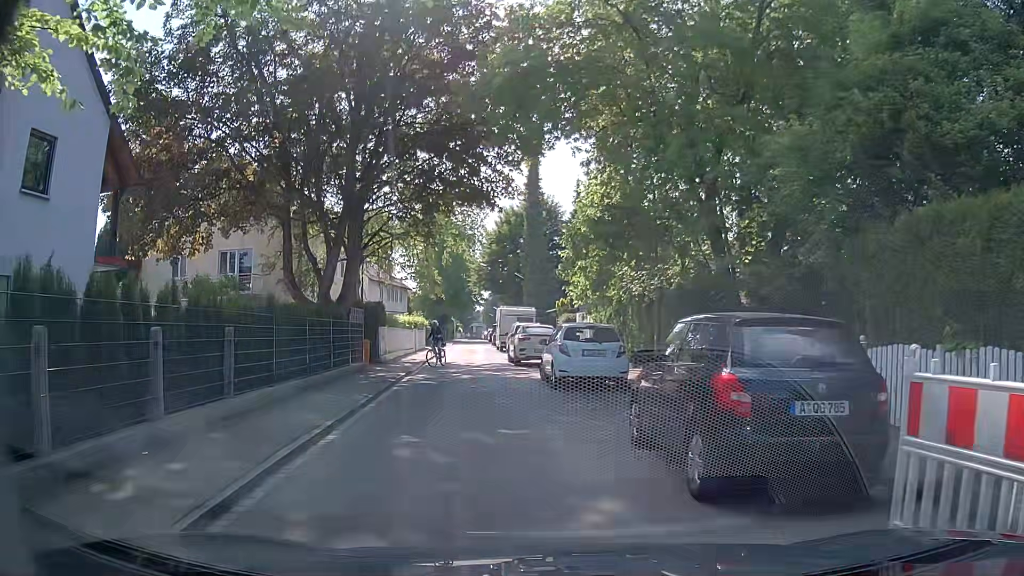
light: Day
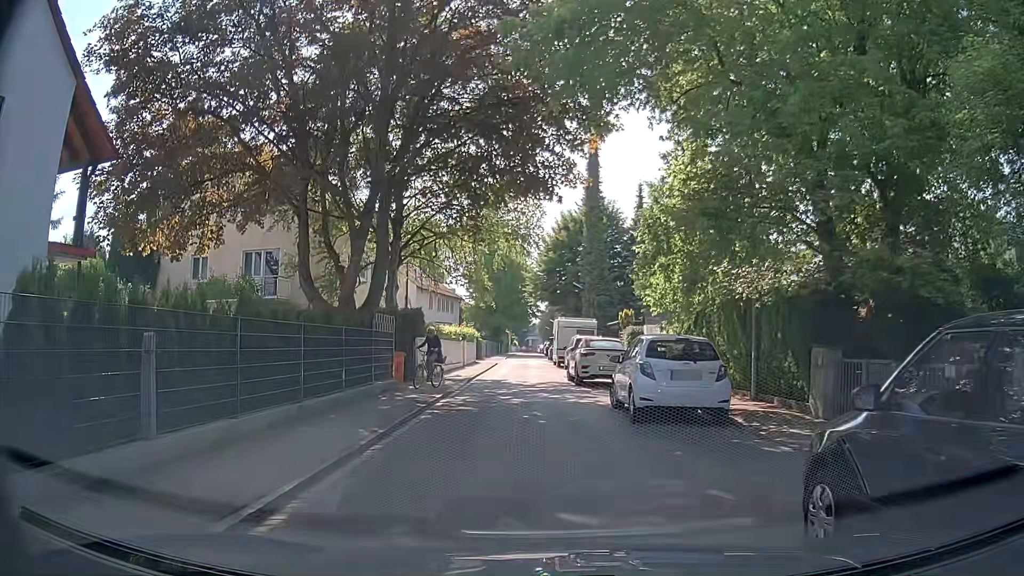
(-0.2, +3.8) m; -5°
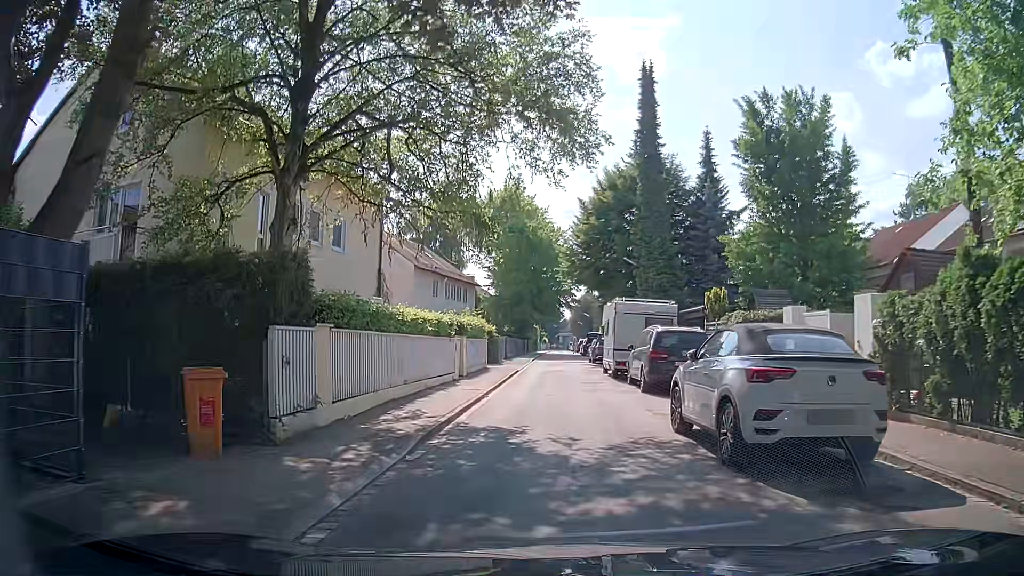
(-0.4, +14.5) m; -2°
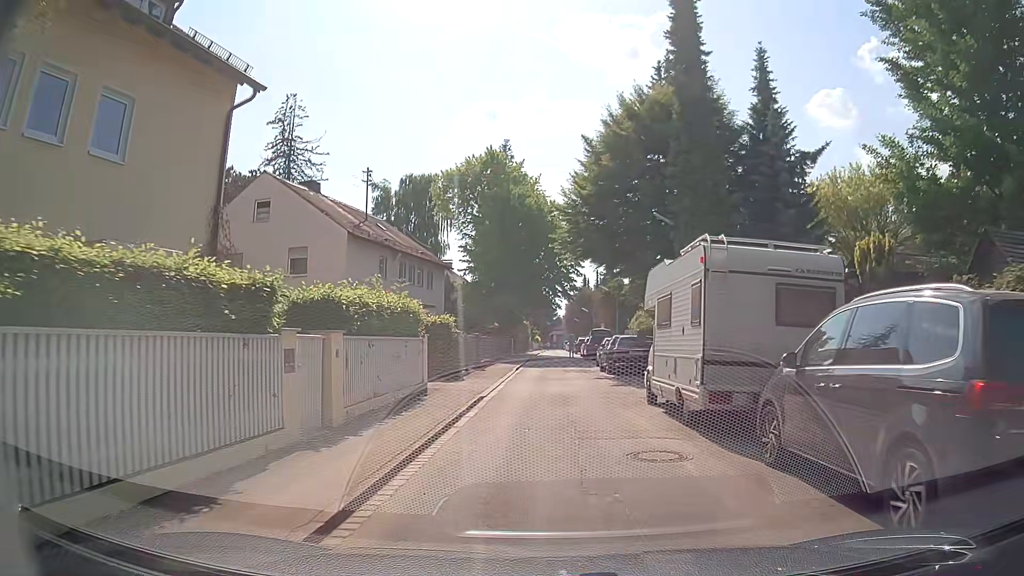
(+0.1, +13.7) m; 0°
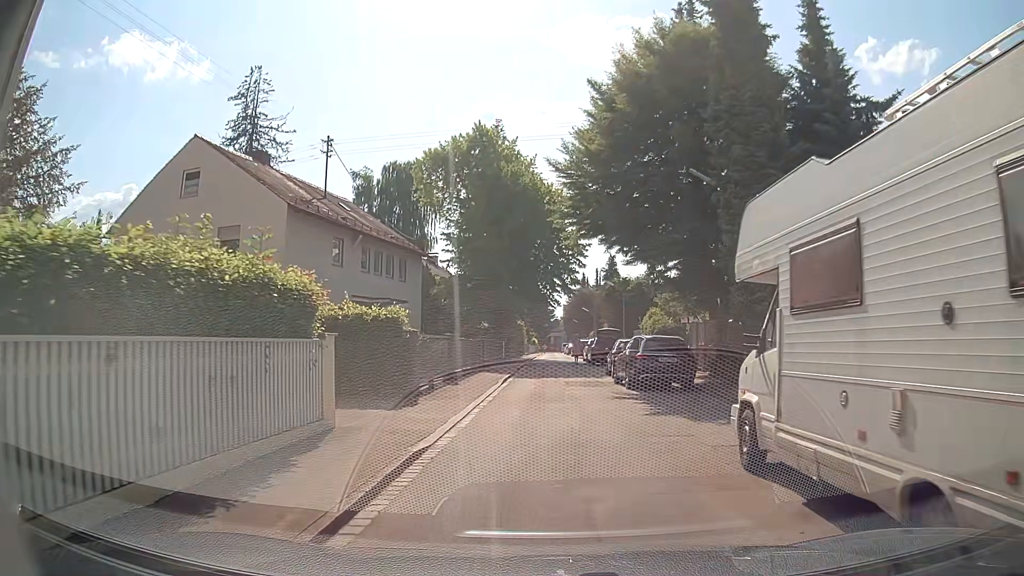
(0.0, +7.2) m; 0°
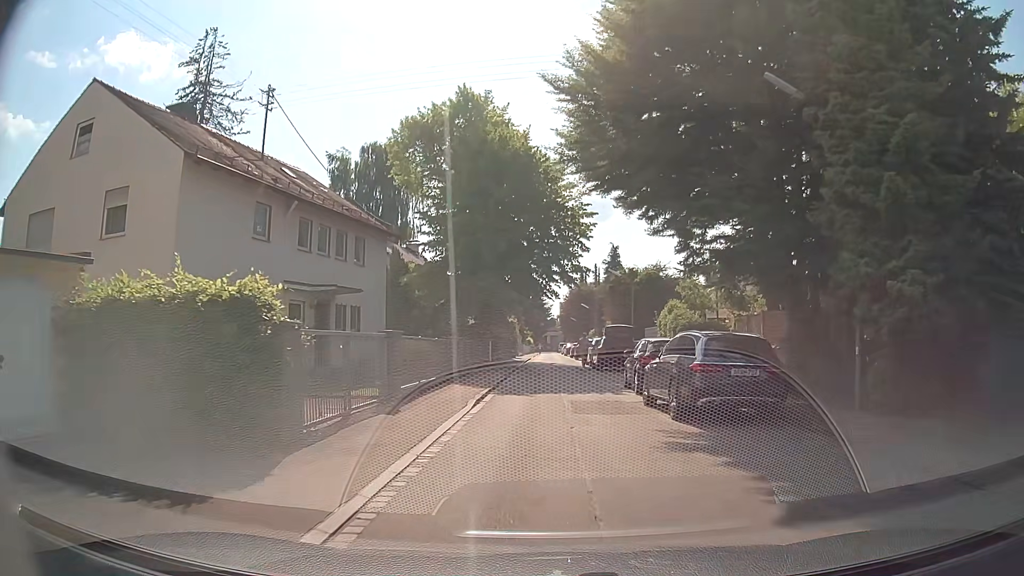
(+0.1, +7.4) m; +1°
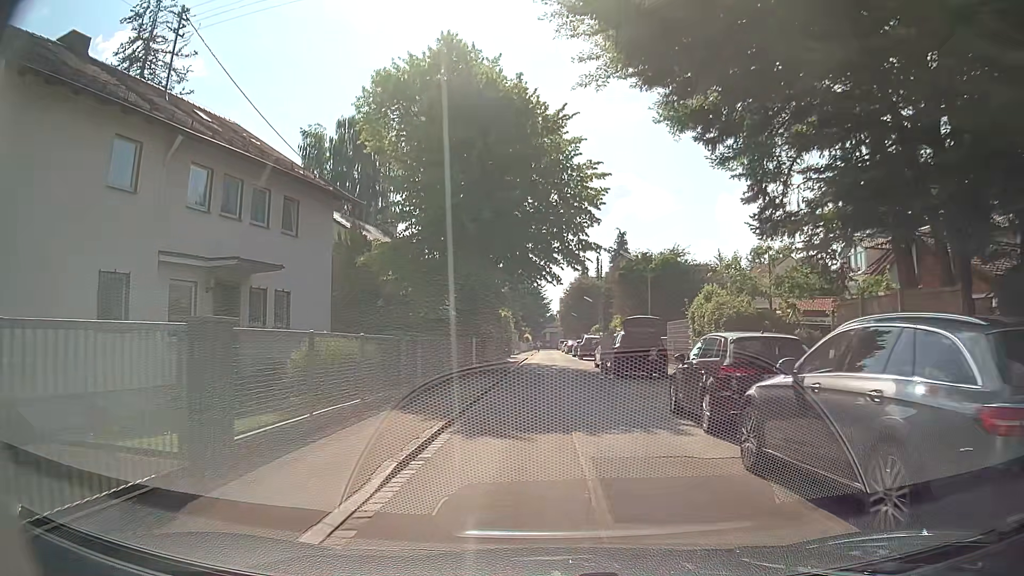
(0.0, +7.6) m; -1°
